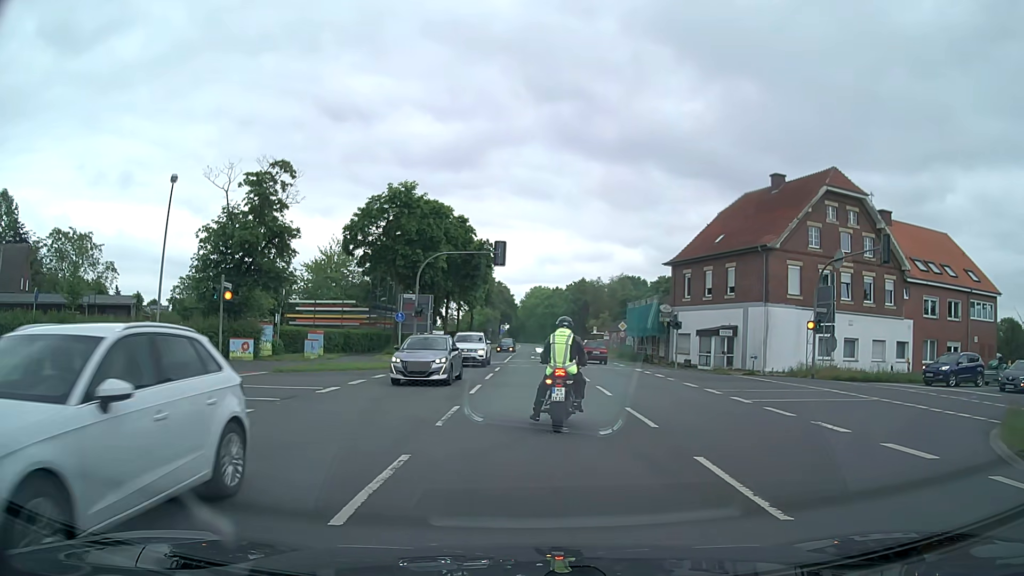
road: secondary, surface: asphalt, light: Day
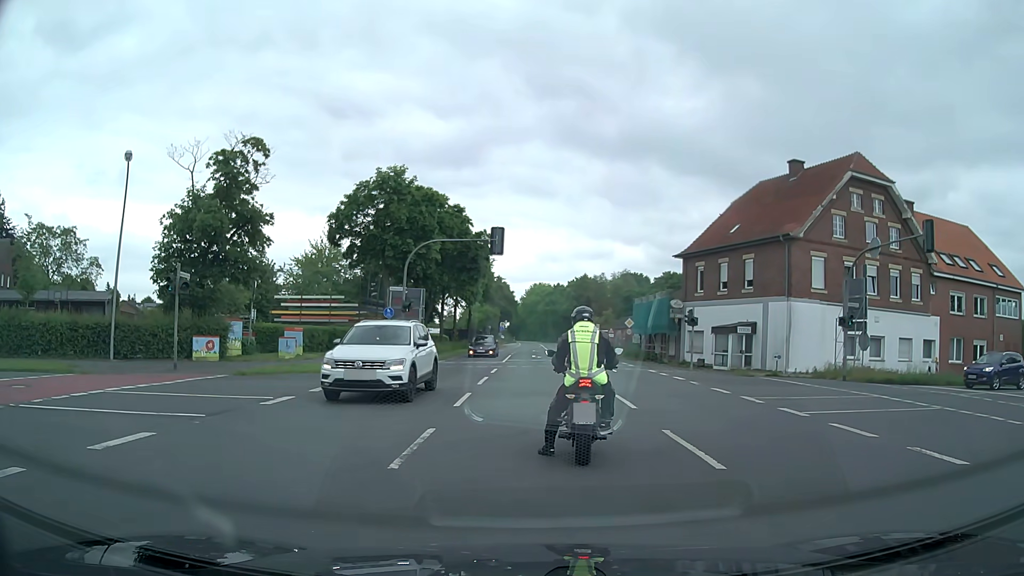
(0.0, +3.6) m; 0°
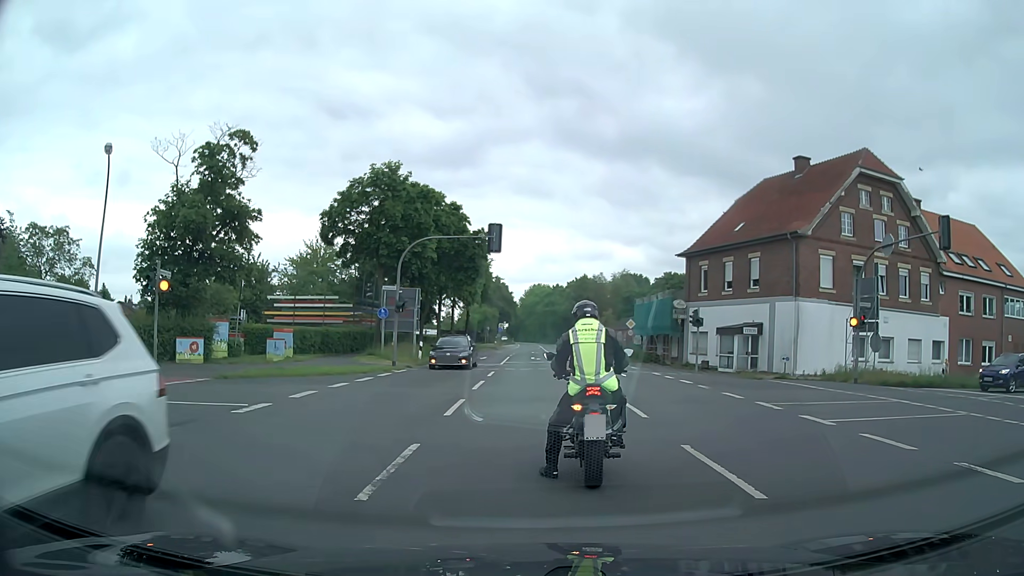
(0.0, +1.3) m; +1°
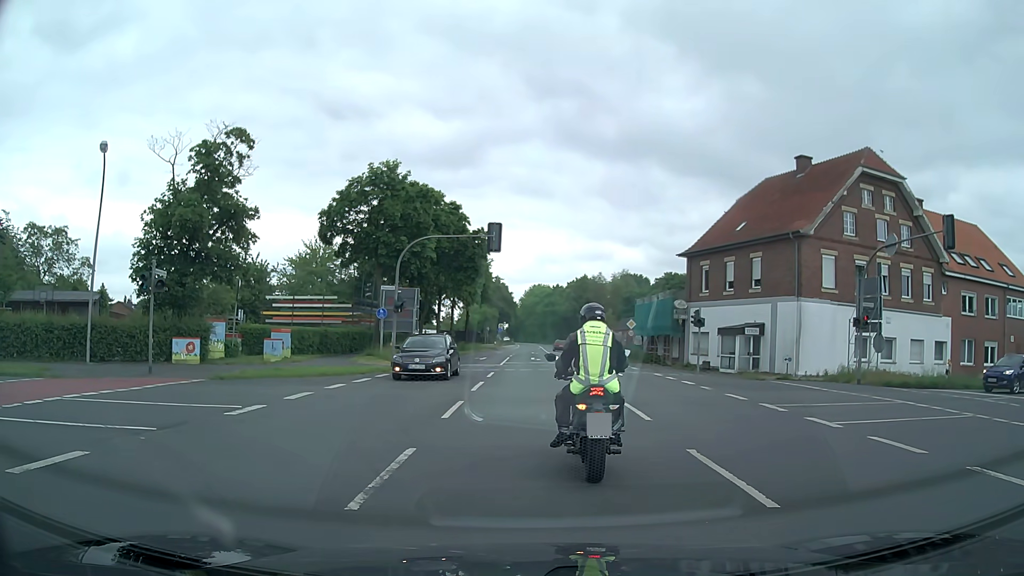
(0.0, +0.3) m; 0°
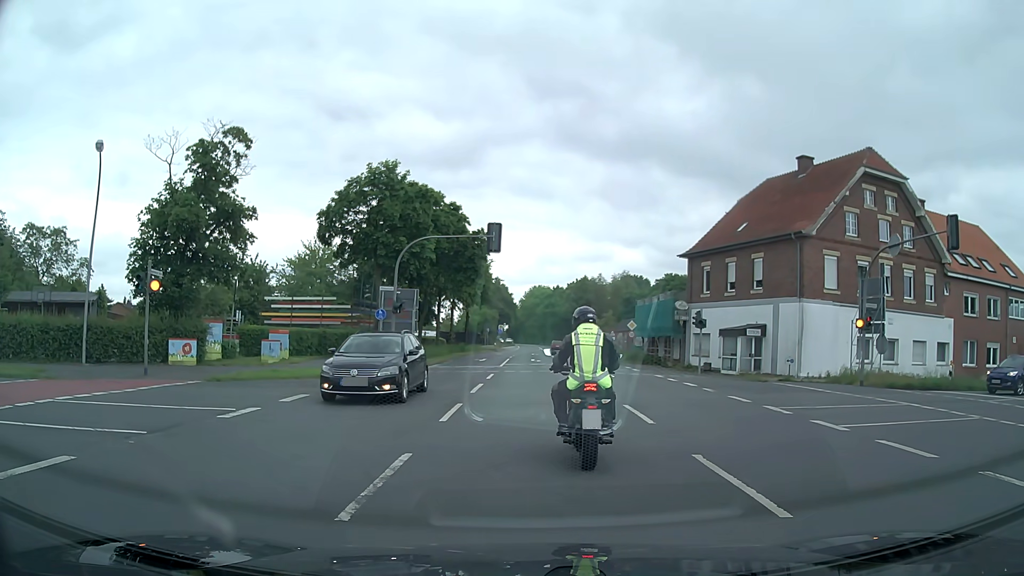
(0.0, +0.3) m; 0°
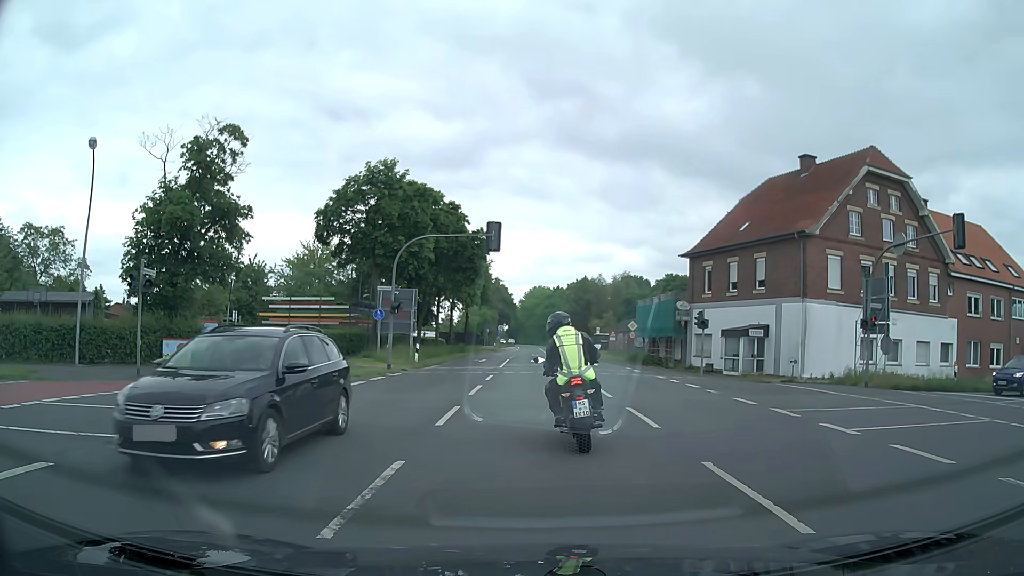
(0.0, +0.5) m; 0°
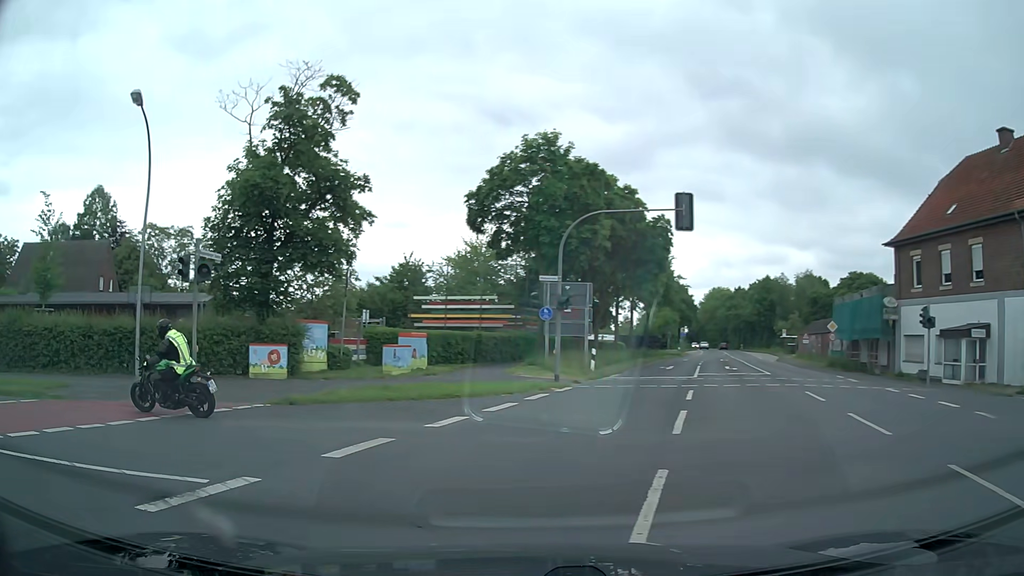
(-0.5, +6.6) m; -15°
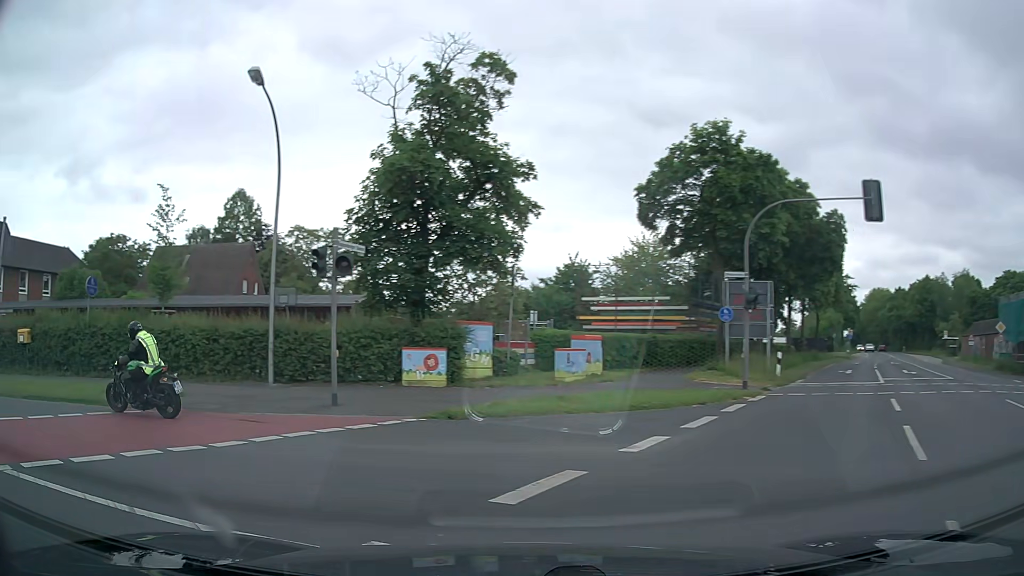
(-0.2, +2.2) m; -13°
(-5, +8) (-14, +11) (-24, +12) (-34, +11) (-44, +11) (-54, +9) (-64, +8) (-74, +7) (-84, +6) (-94, +5) m
